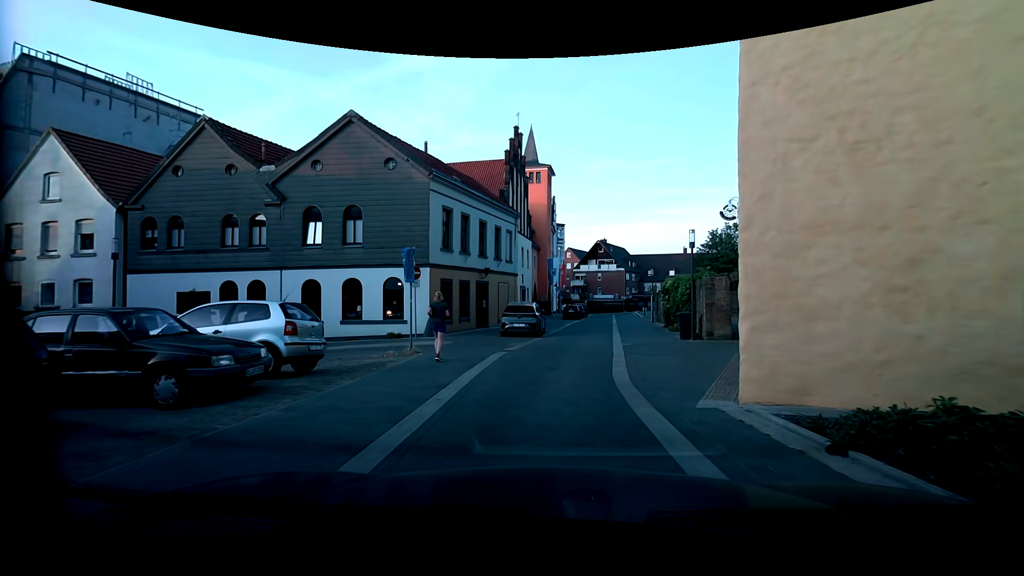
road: residential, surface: paving_stones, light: Day
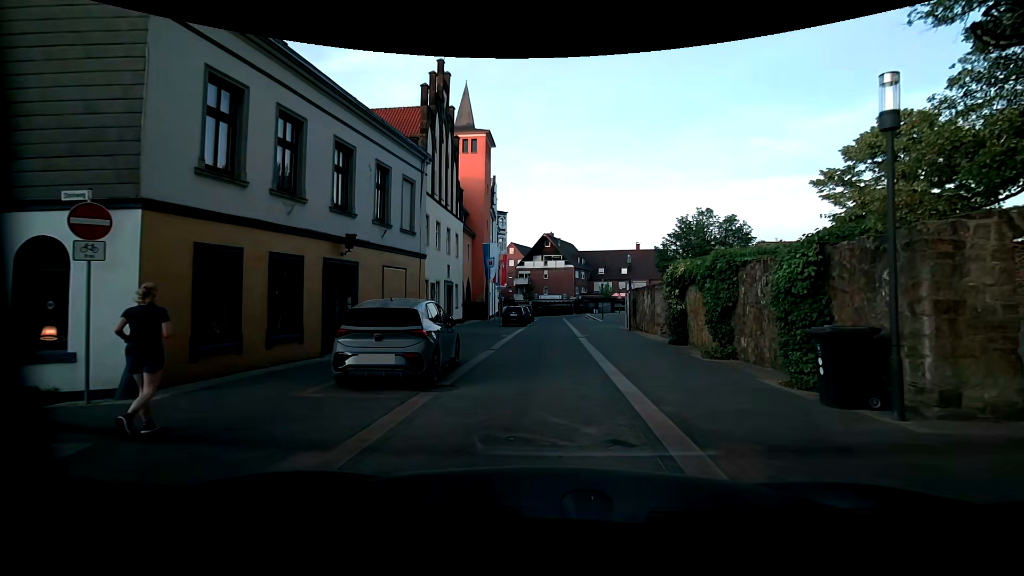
(+0.5, +13.2) m; +6°
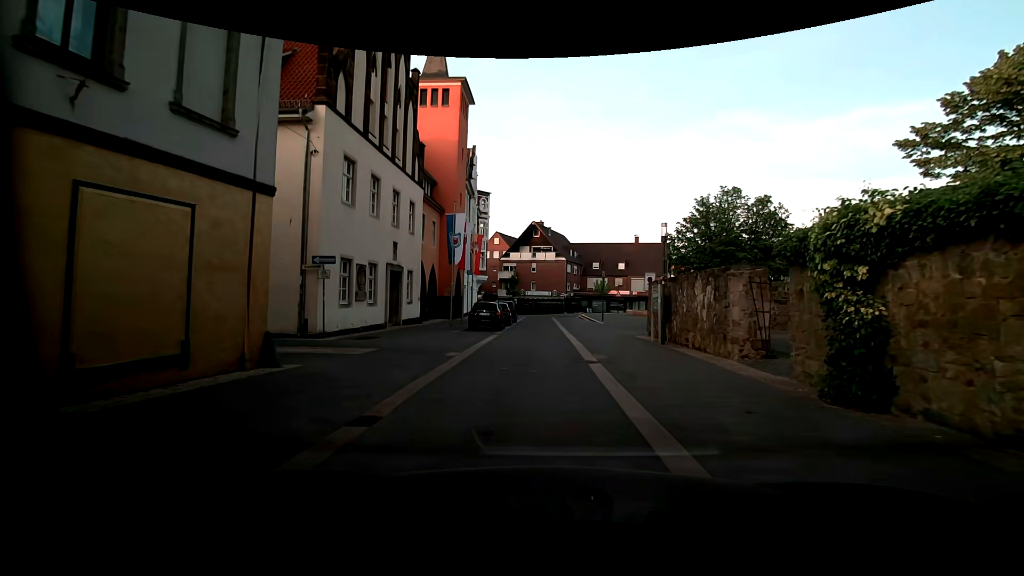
(+0.2, +10.7) m; +1°
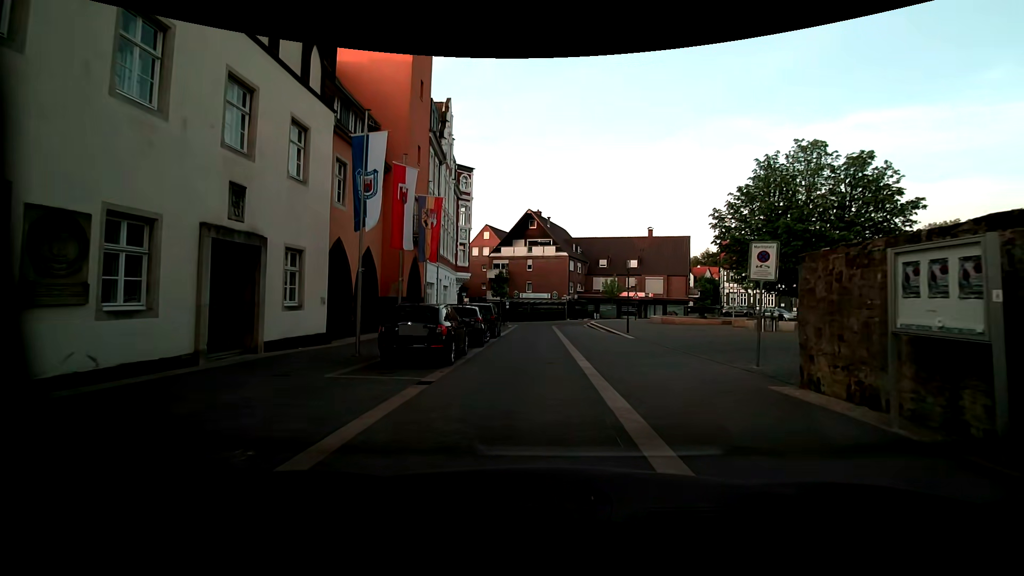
(+0.3, +13.5) m; +1°
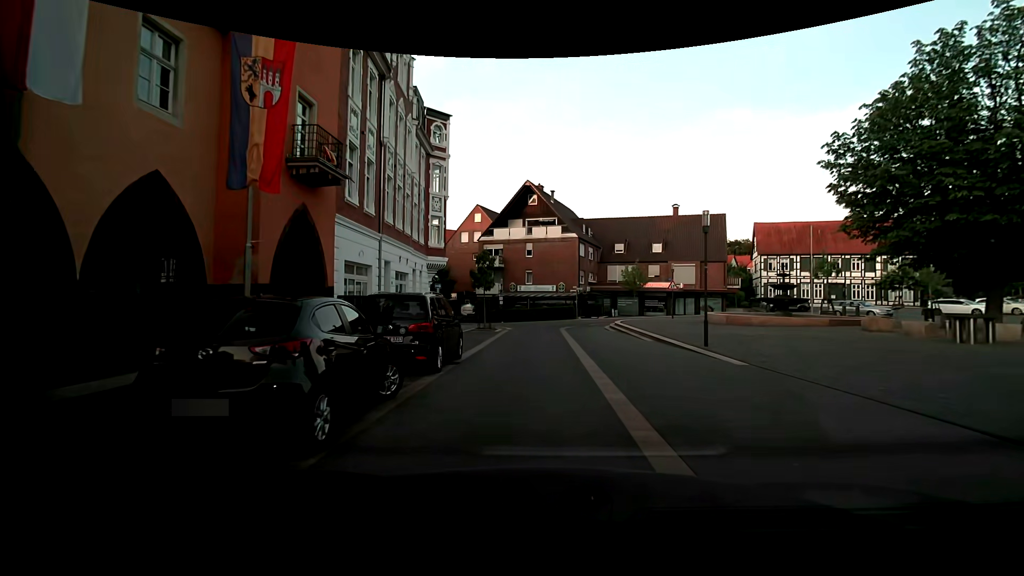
(-0.1, +13.4) m; -1°
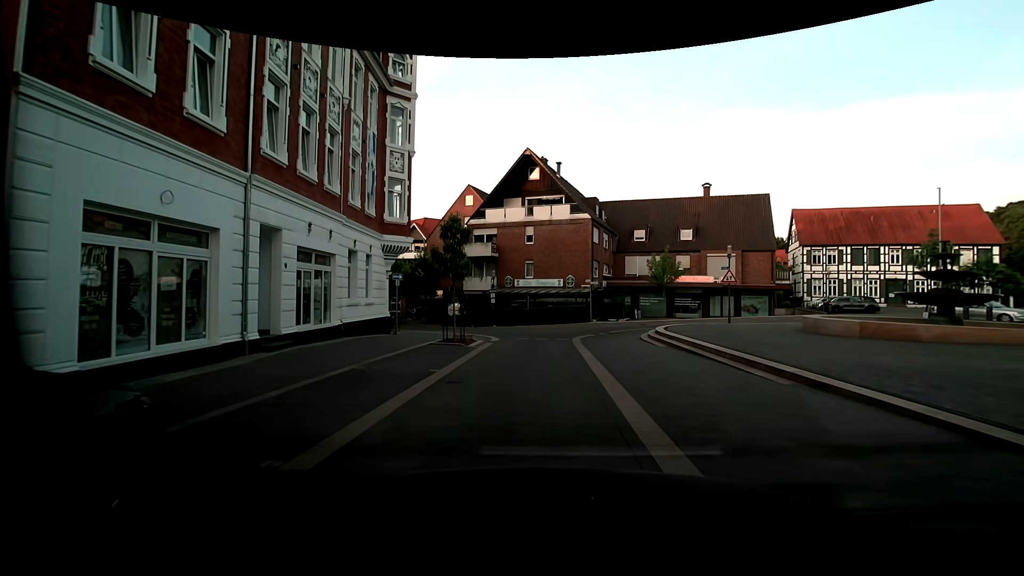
(0.0, +10.7) m; +1°
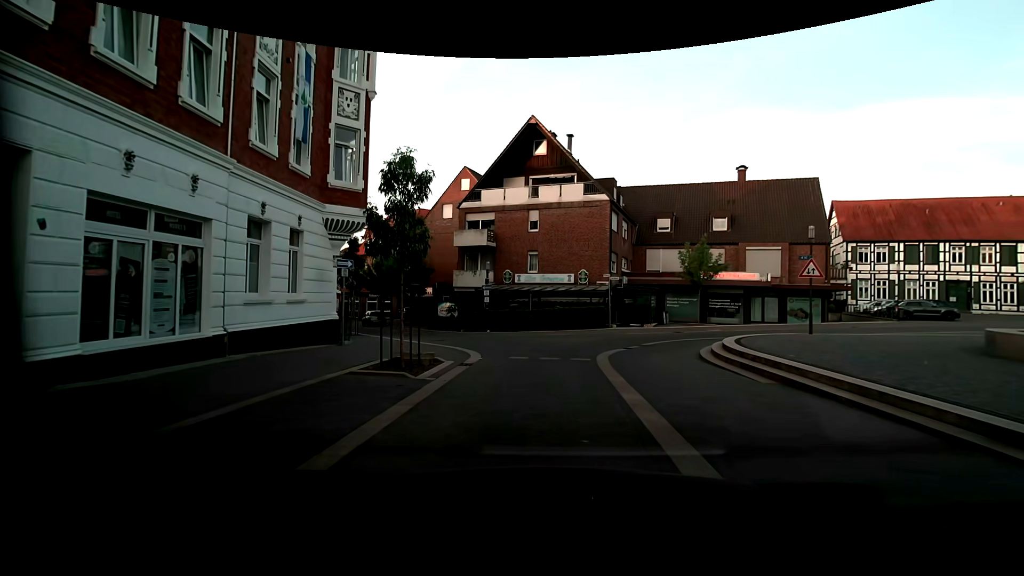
(-0.2, +7.4) m; -2°
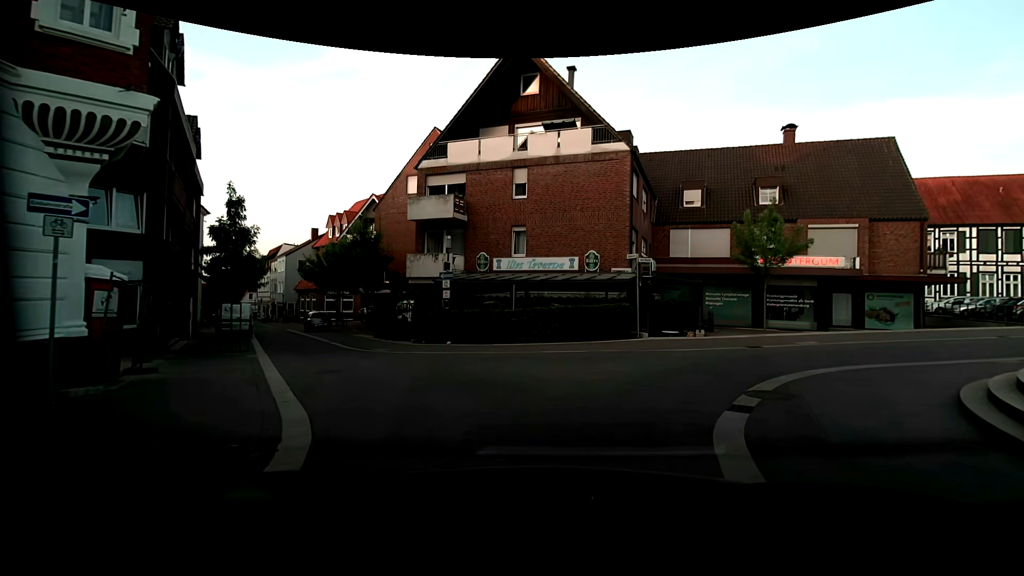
(0.0, +10.4) m; +1°
